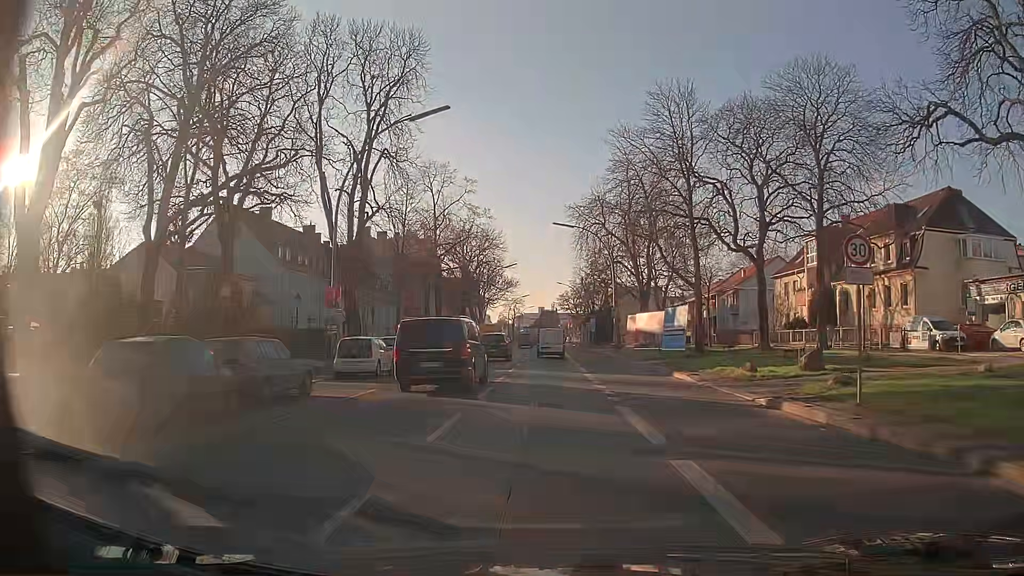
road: primary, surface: asphalt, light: Day
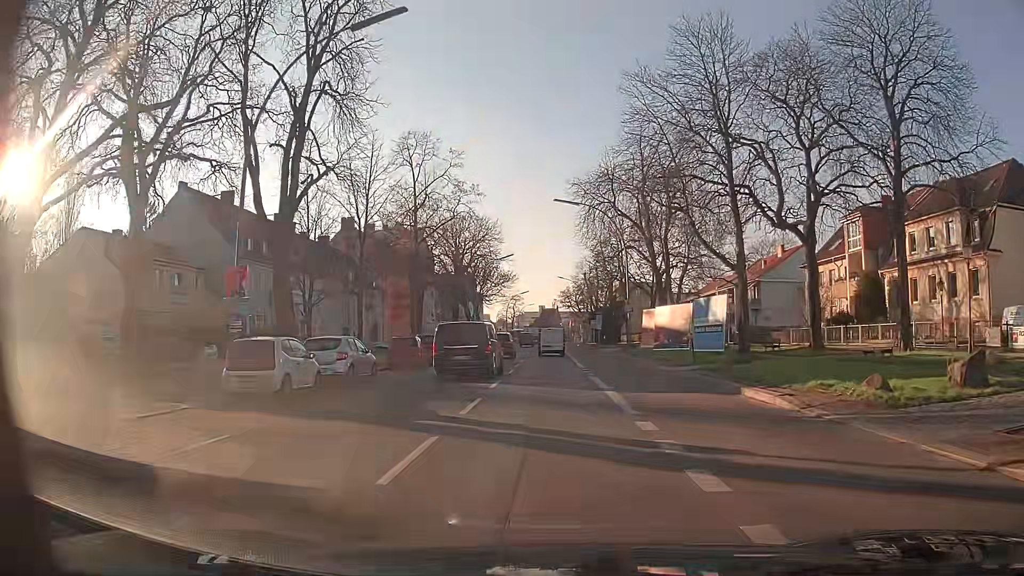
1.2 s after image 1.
(-0.1, +8.8) m; -1°
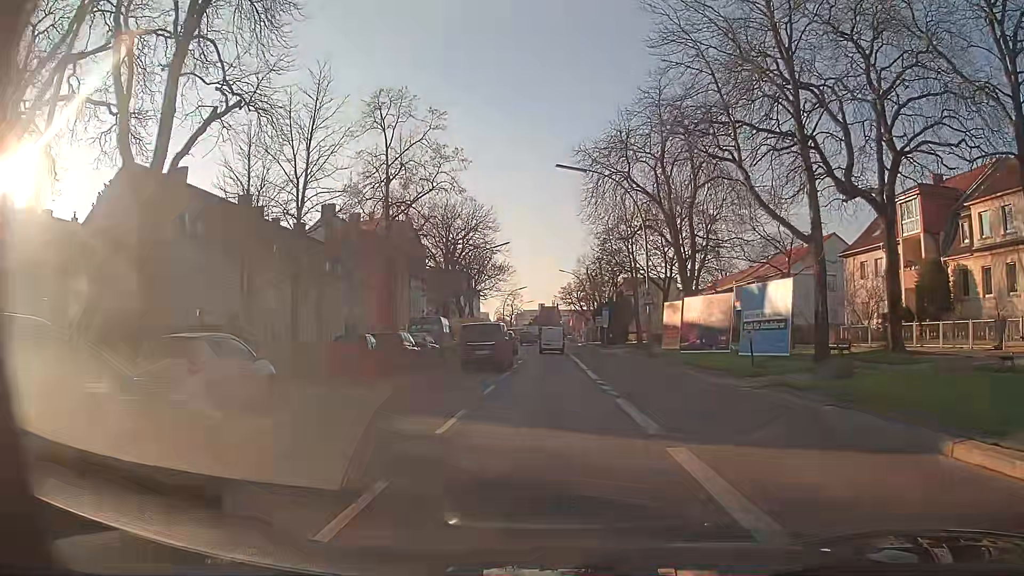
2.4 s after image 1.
(+0.1, +8.8) m; +1°
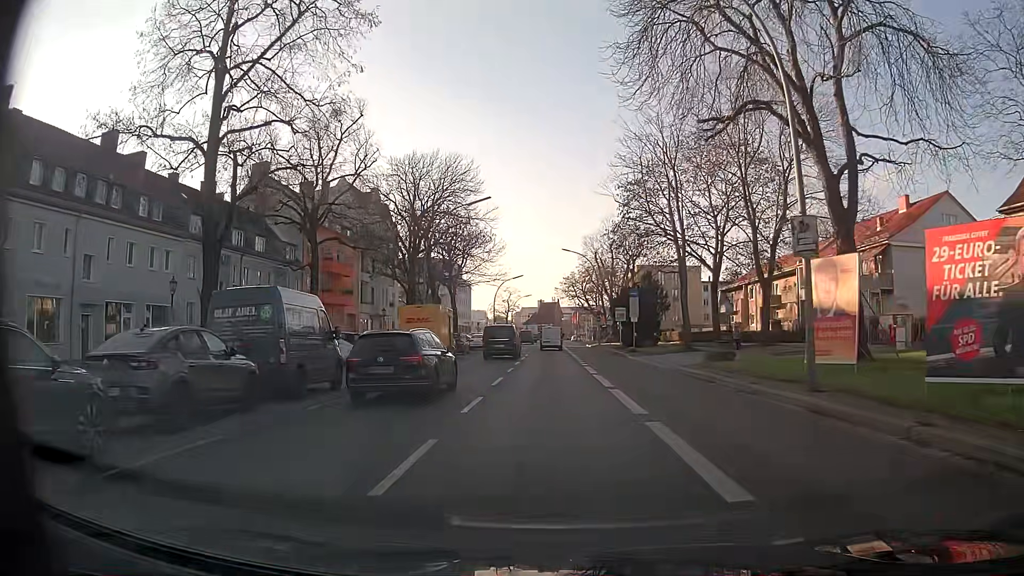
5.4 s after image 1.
(-0.2, +22.1) m; 0°
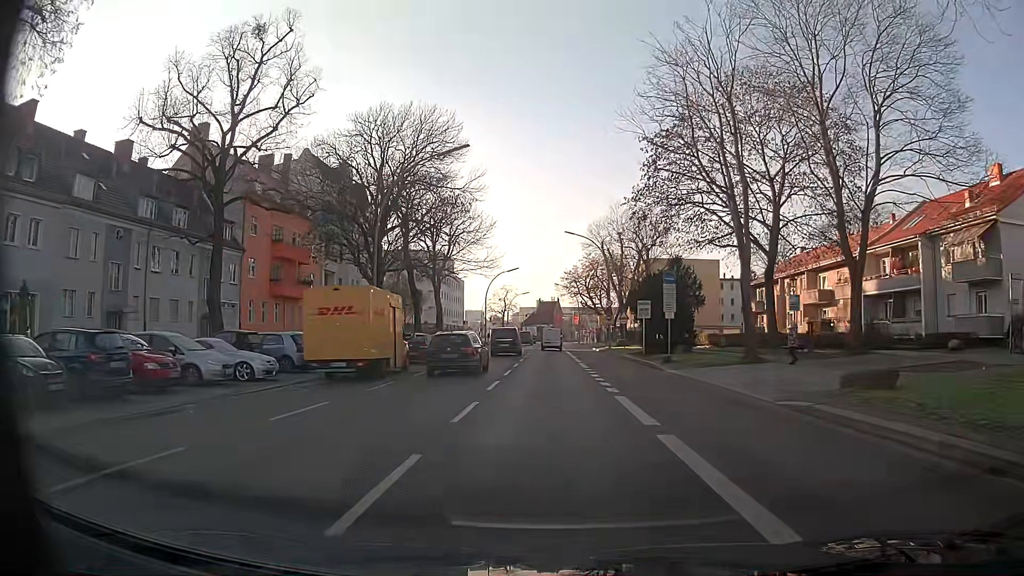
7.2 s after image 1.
(-0.1, +13.2) m; +1°
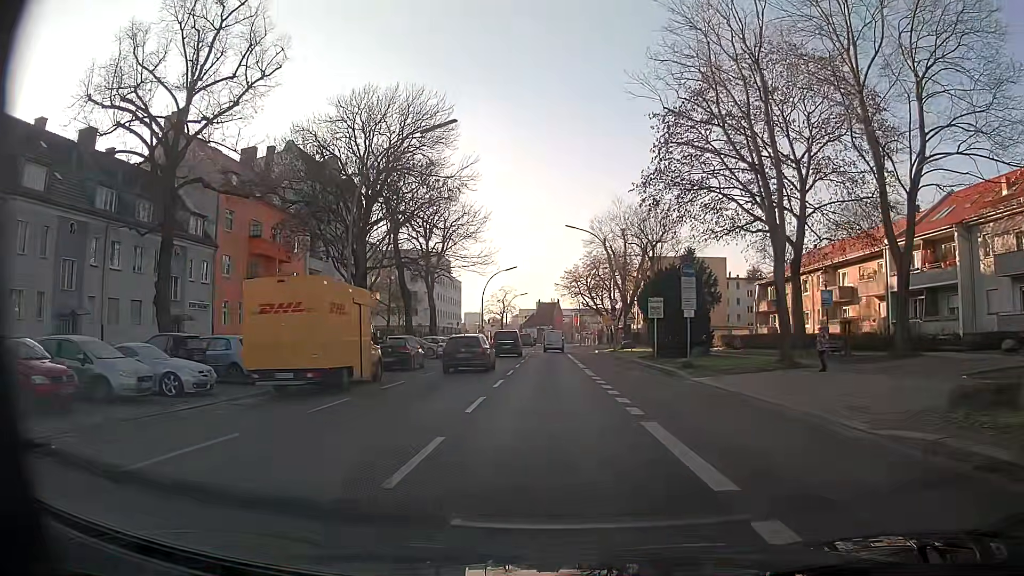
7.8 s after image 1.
(-0.1, +4.4) m; 0°
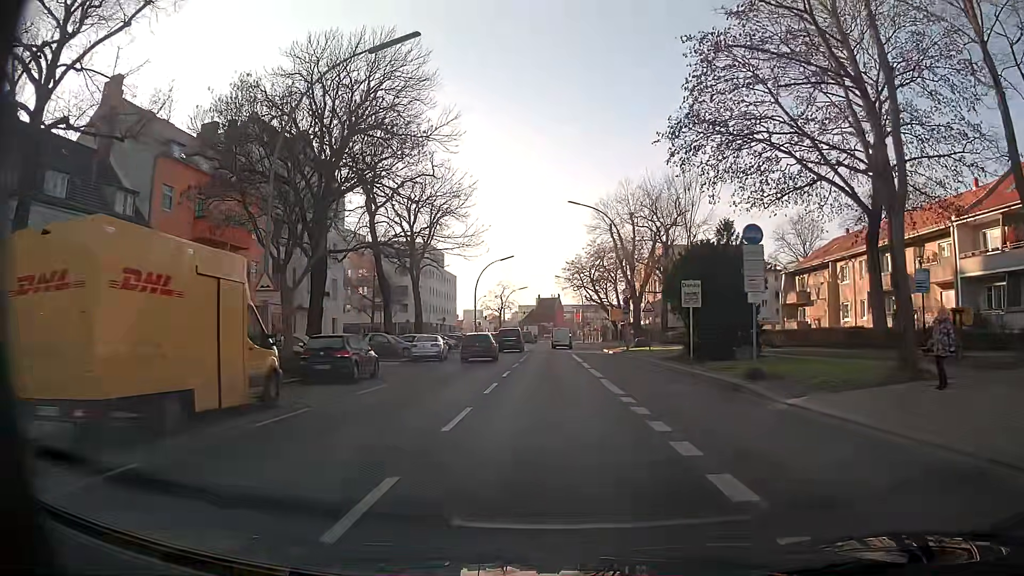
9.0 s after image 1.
(-0.1, +8.8) m; 0°
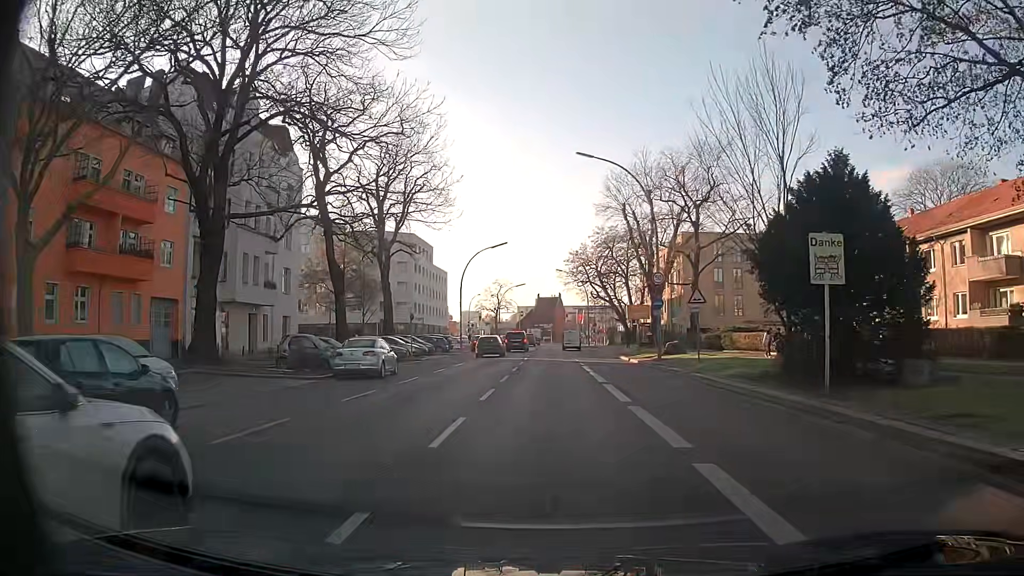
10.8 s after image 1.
(-0.1, +13.3) m; 0°
